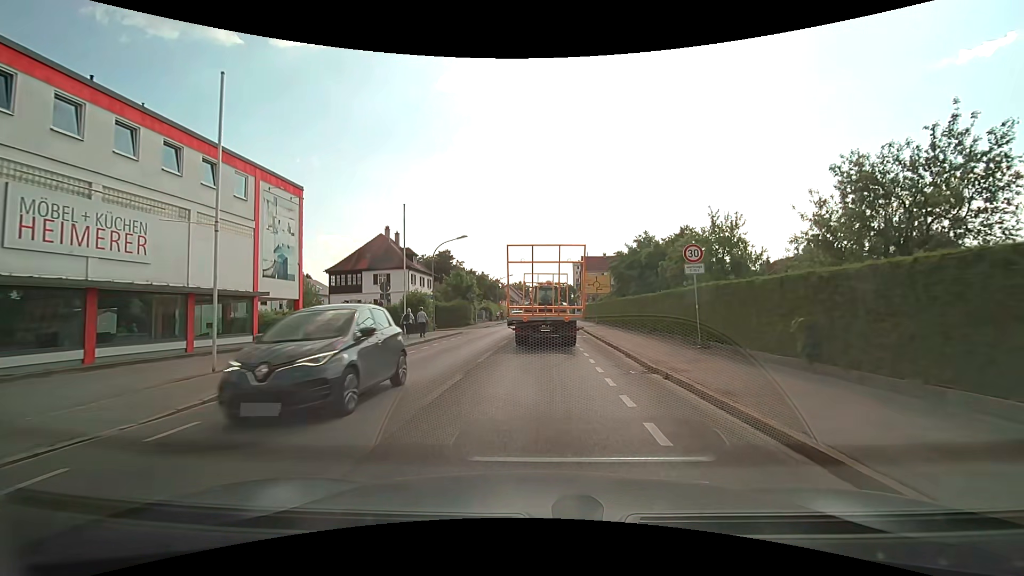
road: secondary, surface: asphalt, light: Day
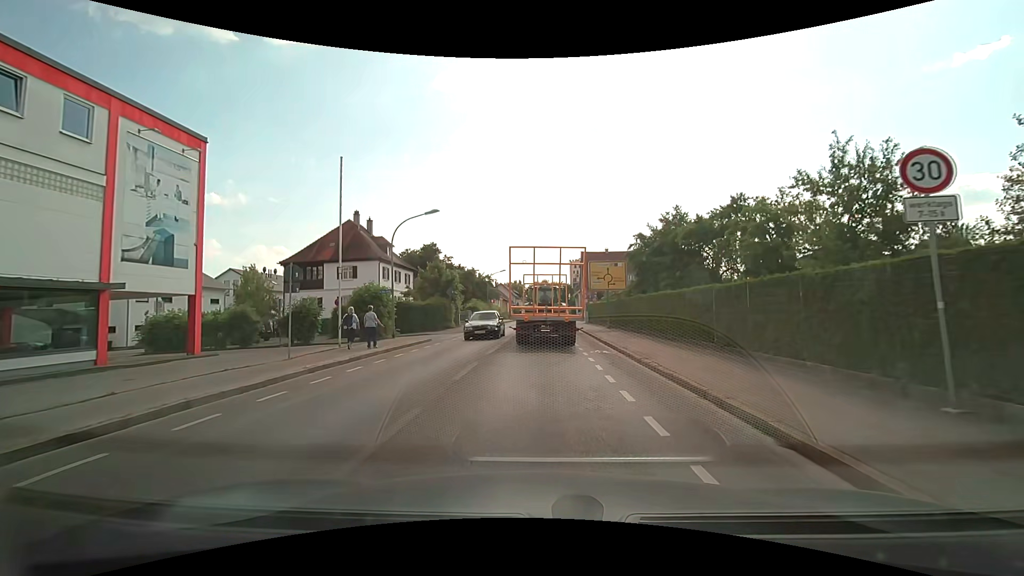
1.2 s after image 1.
(0.0, +9.6) m; 0°
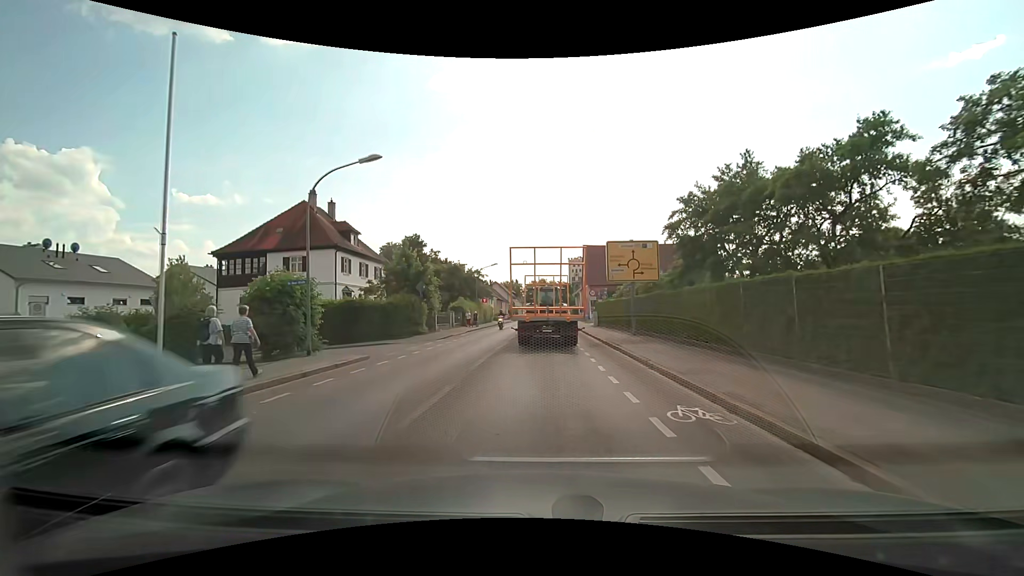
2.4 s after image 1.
(0.0, +10.0) m; +1°
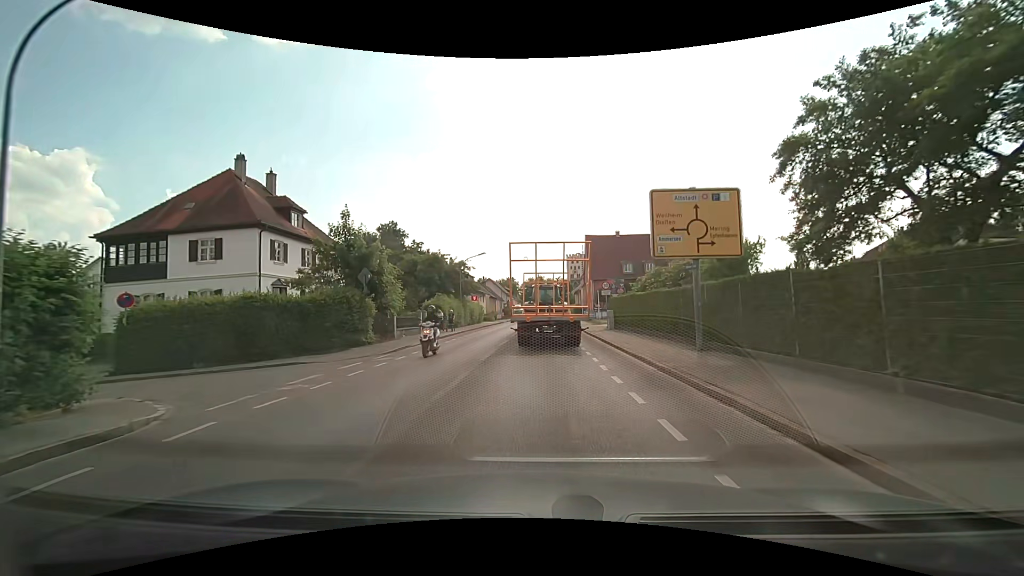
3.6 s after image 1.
(-0.1, +10.3) m; -1°
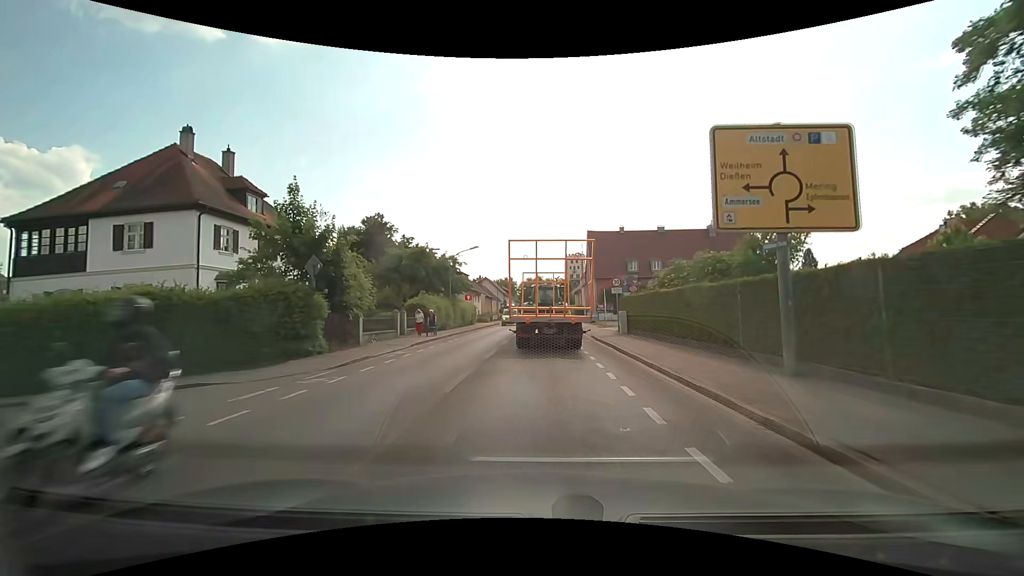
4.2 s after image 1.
(0.0, +5.1) m; +1°
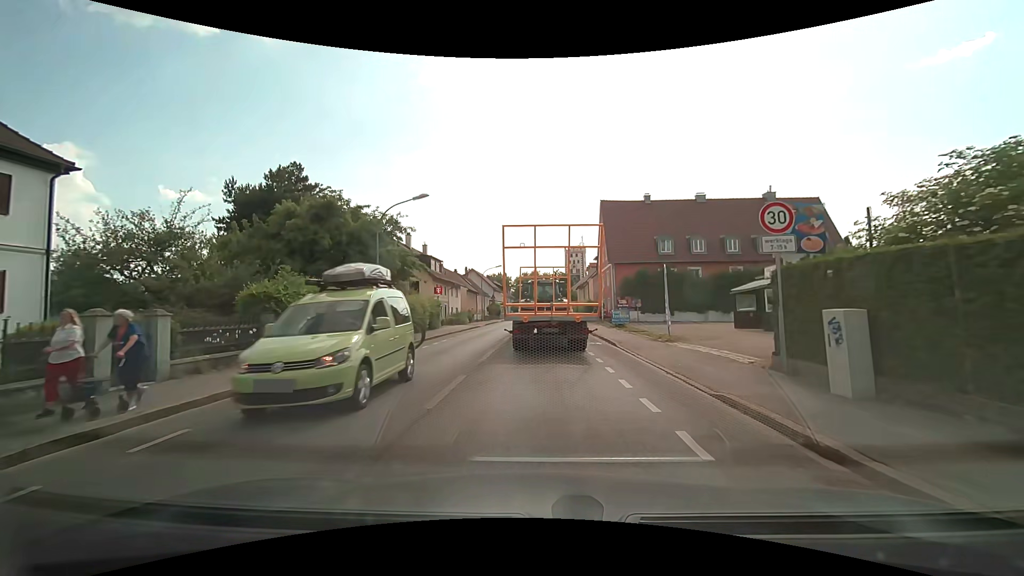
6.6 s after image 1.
(0.0, +19.3) m; +1°
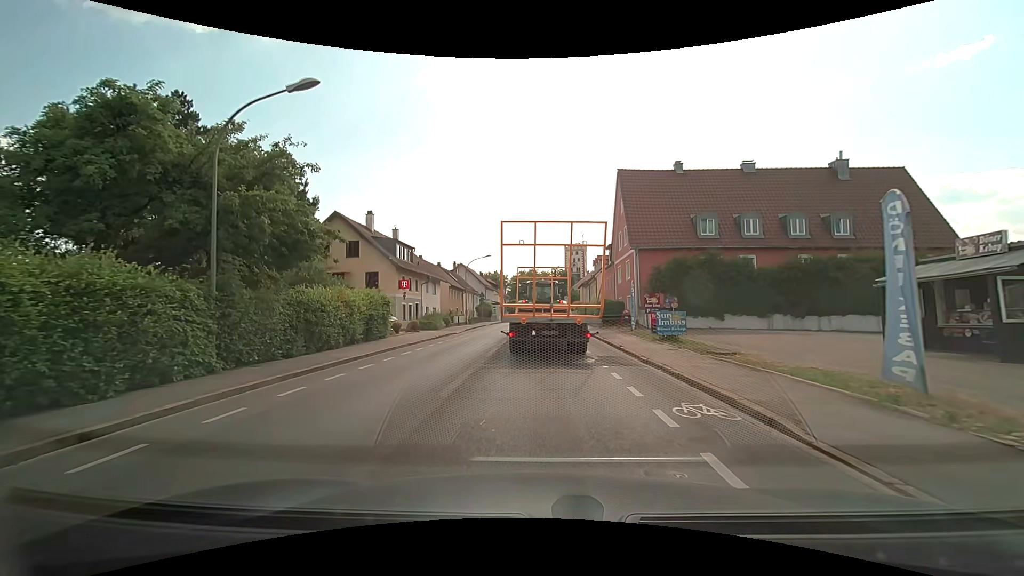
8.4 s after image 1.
(-0.1, +12.6) m; 0°
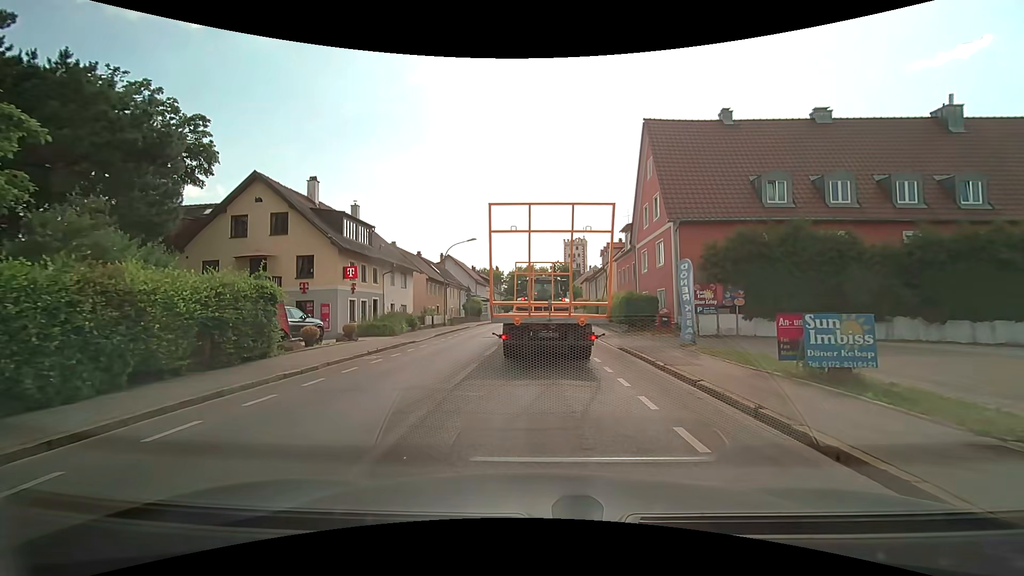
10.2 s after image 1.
(0.0, +10.8) m; 0°
